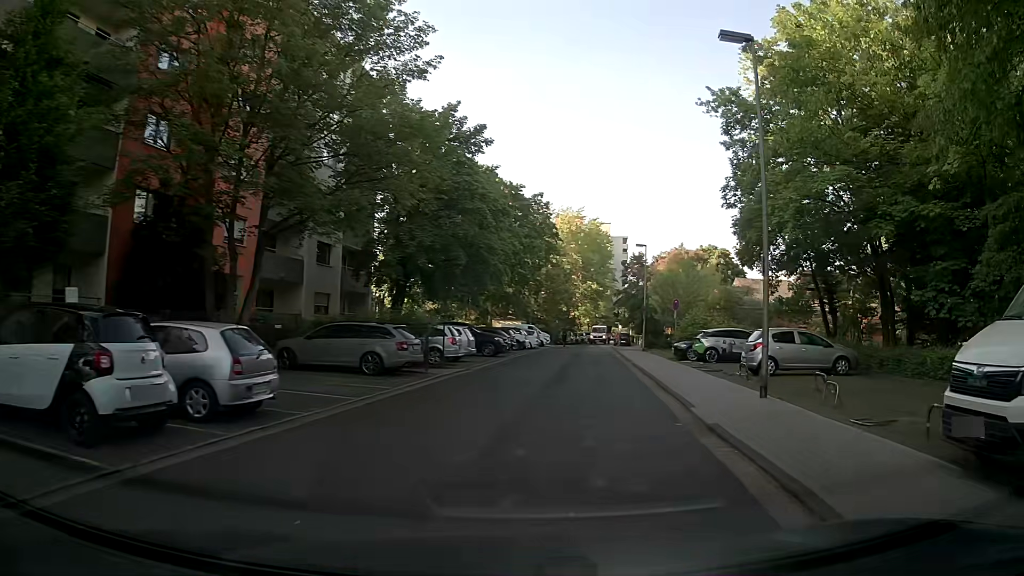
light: Day
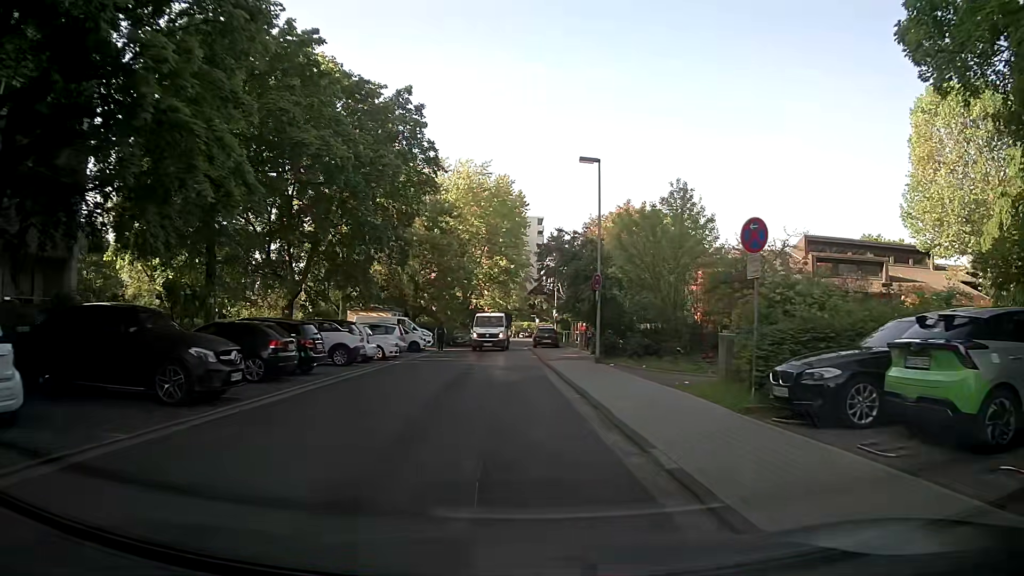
(+2.4, +24.0) m; +7°
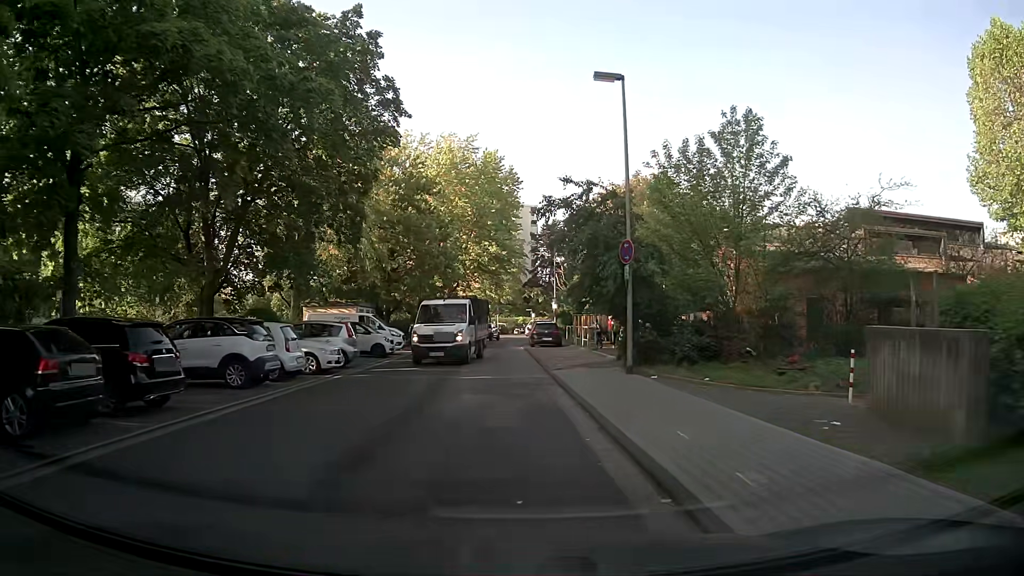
(+0.1, +8.3) m; 0°
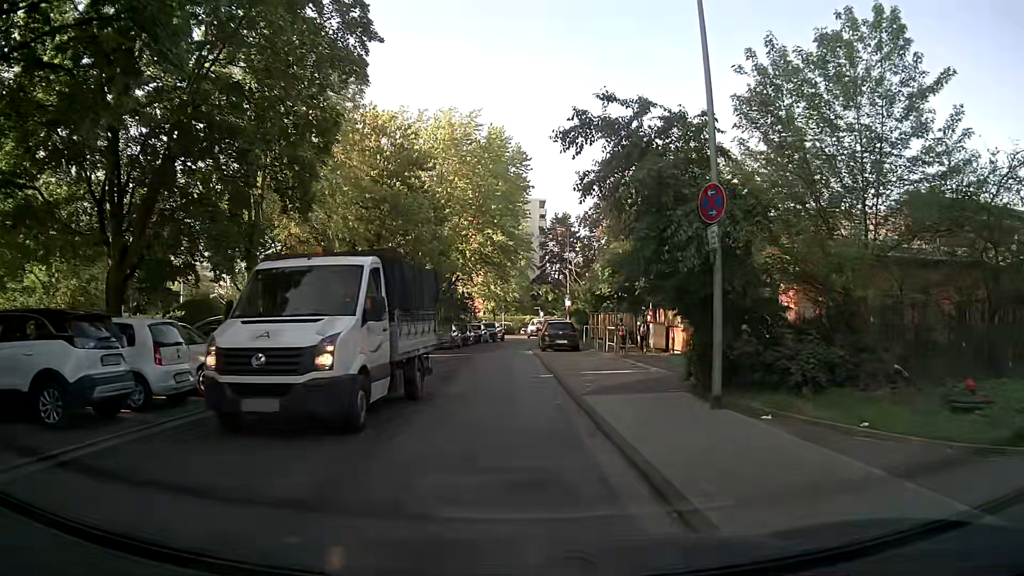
(-0.1, +6.8) m; -2°
